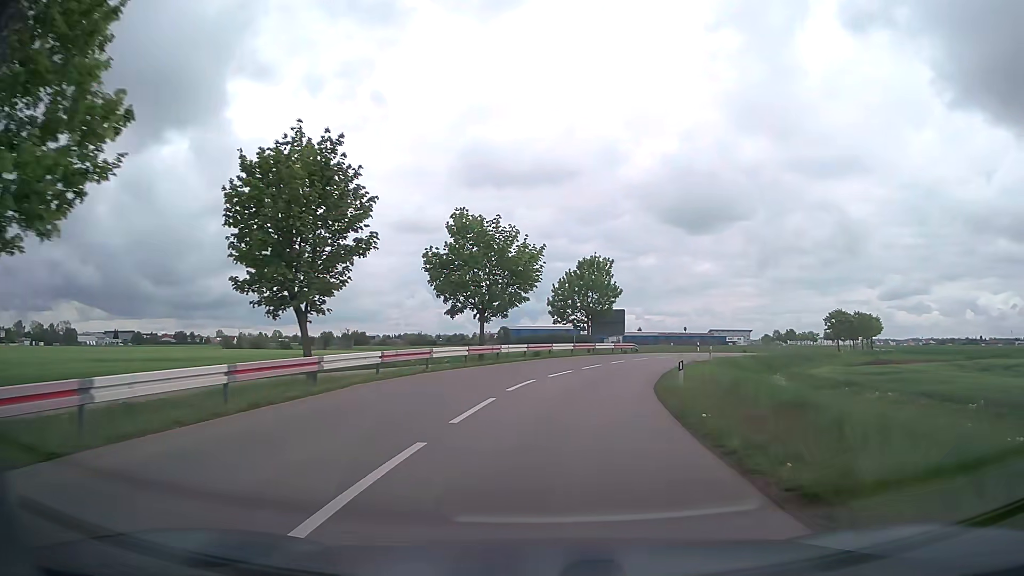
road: tertiary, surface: asphalt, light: Day
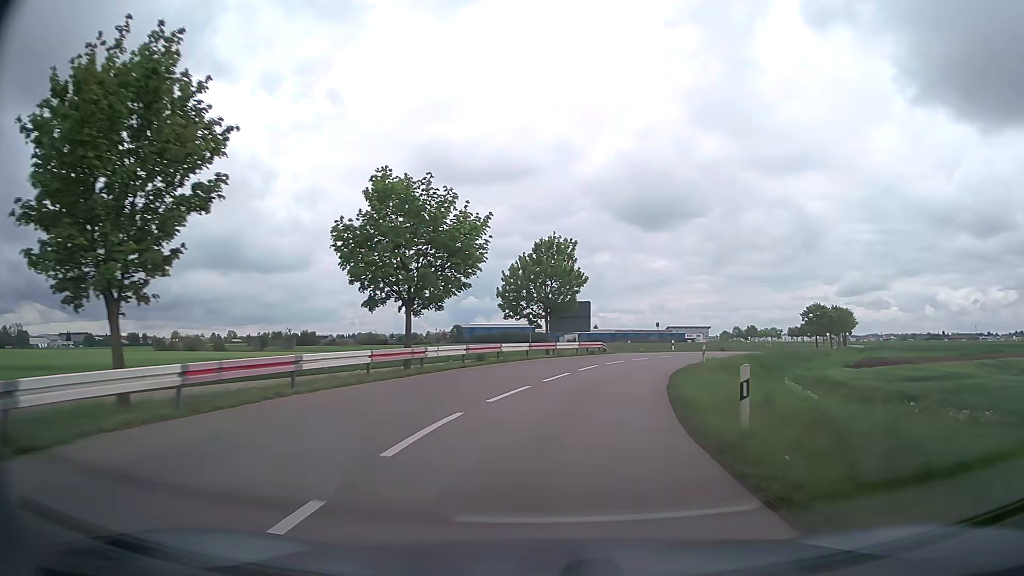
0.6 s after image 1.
(+0.2, +9.1) m; +4°
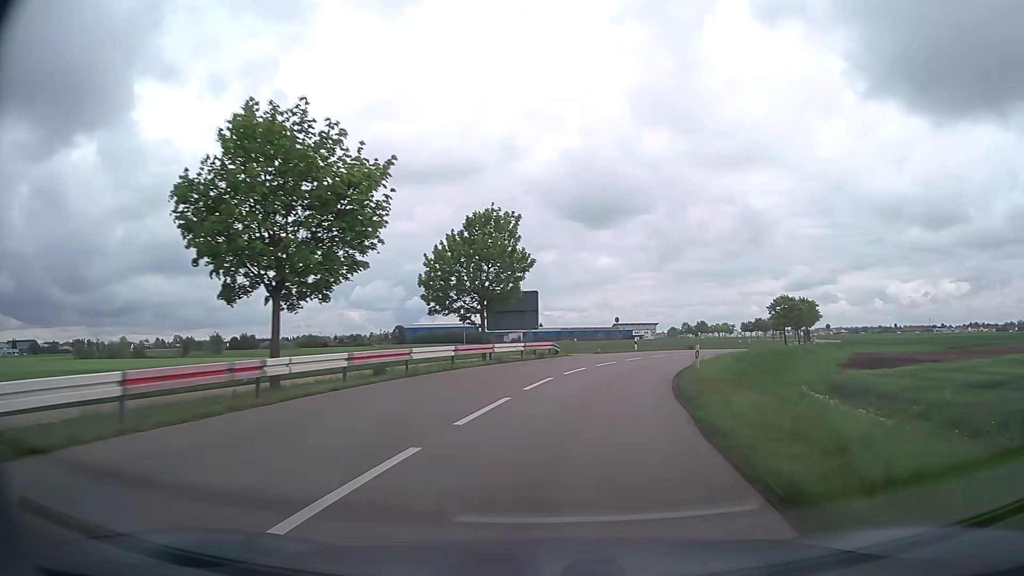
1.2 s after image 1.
(+0.3, +9.2) m; +4°
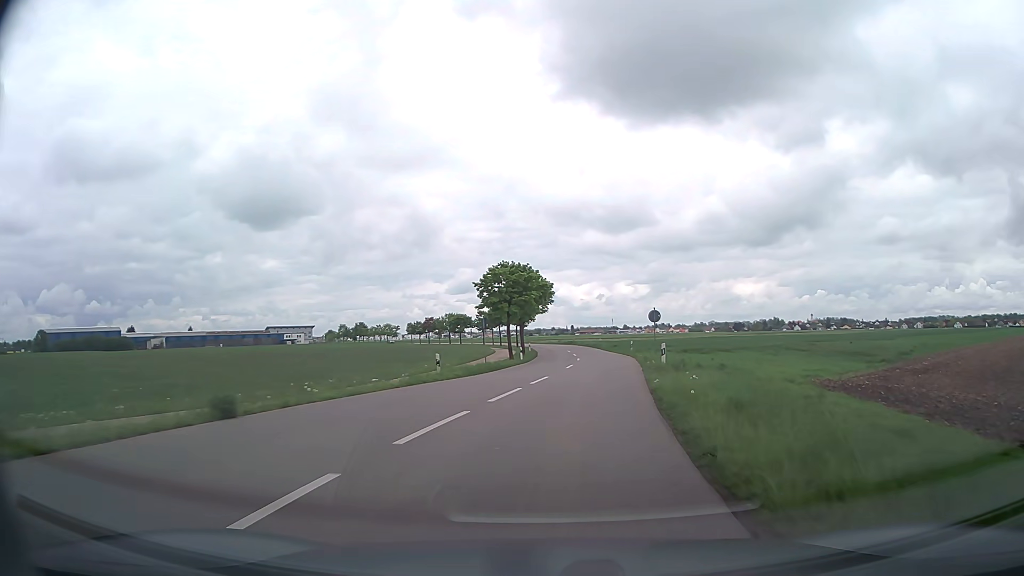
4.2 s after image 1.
(+11.9, +46.7) m; +28°
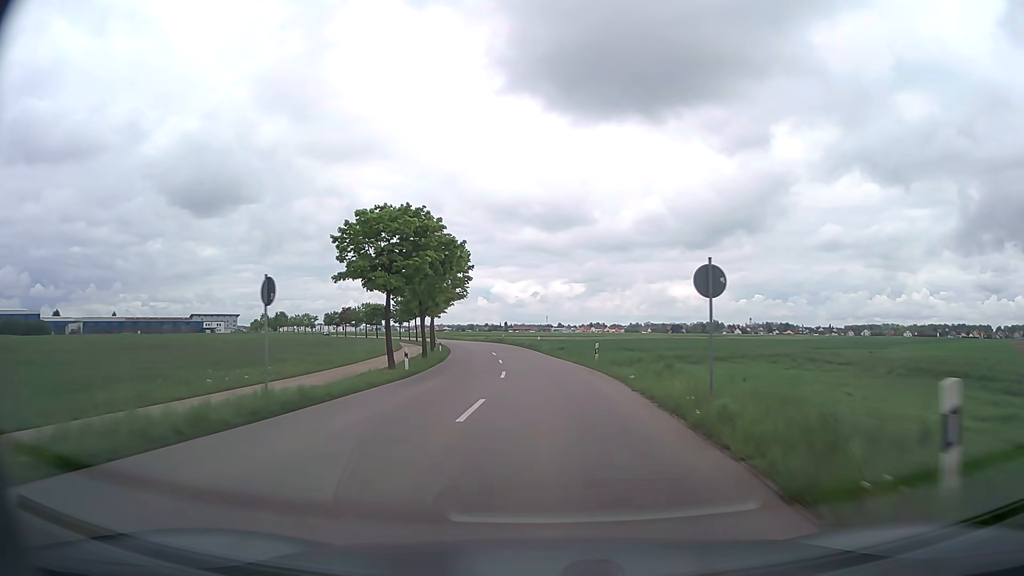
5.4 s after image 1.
(+1.4, +21.3) m; +6°
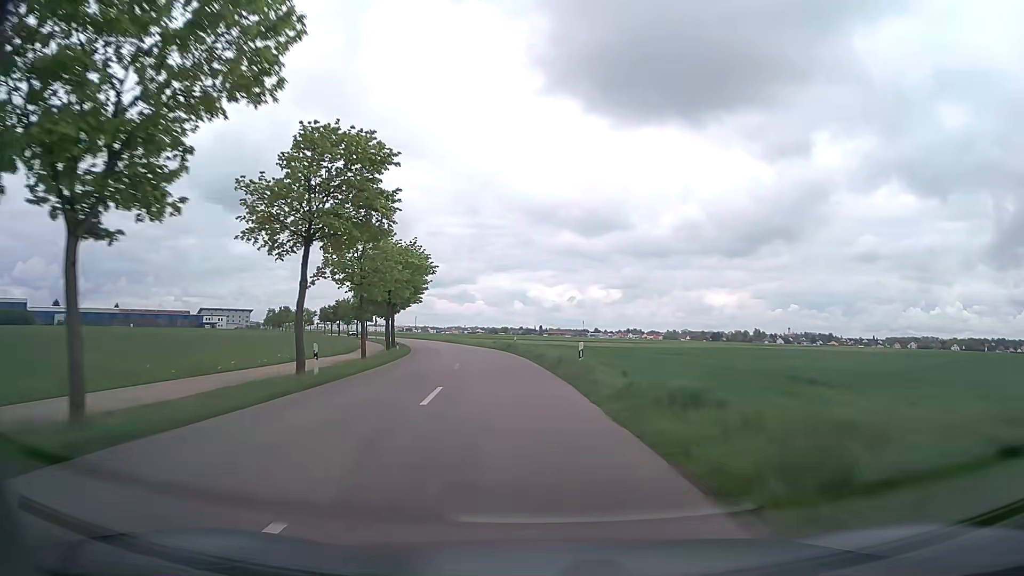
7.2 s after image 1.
(-0.1, +34.7) m; -2°
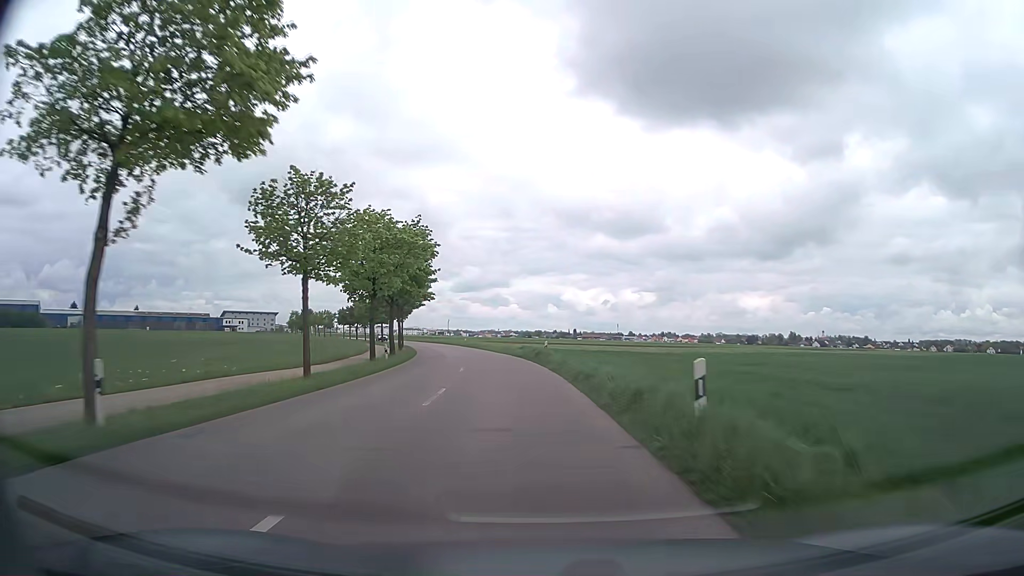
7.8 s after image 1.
(-0.3, +12.1) m; -3°
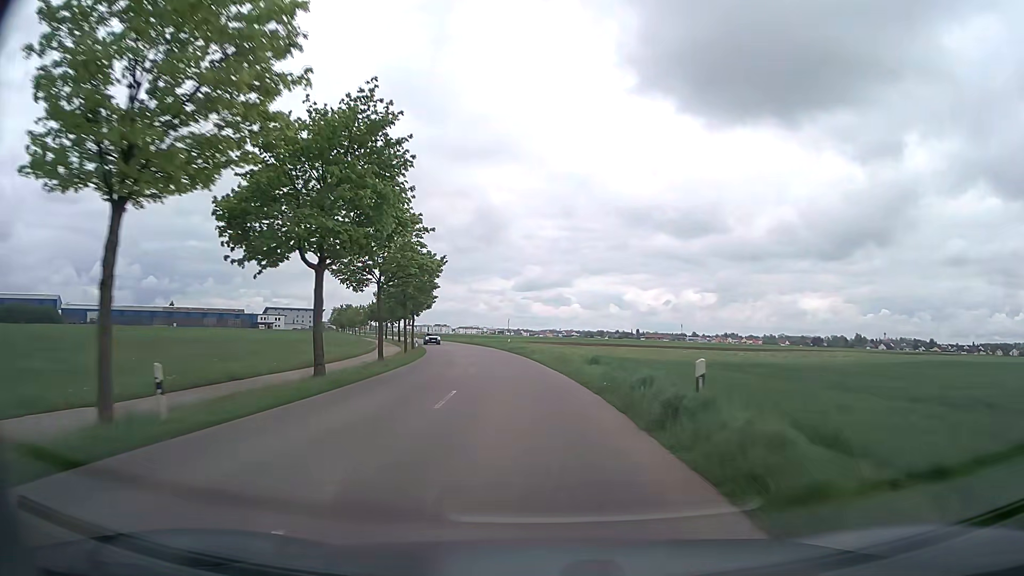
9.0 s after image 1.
(-1.1, +24.5) m; -5°
(0, +10) (-1, +20) (-1, +30) (-2, +40) (-4, +50) (-5, +60) (-7, +70) (-9, +79) (-12, +89) (-15, +98) m
